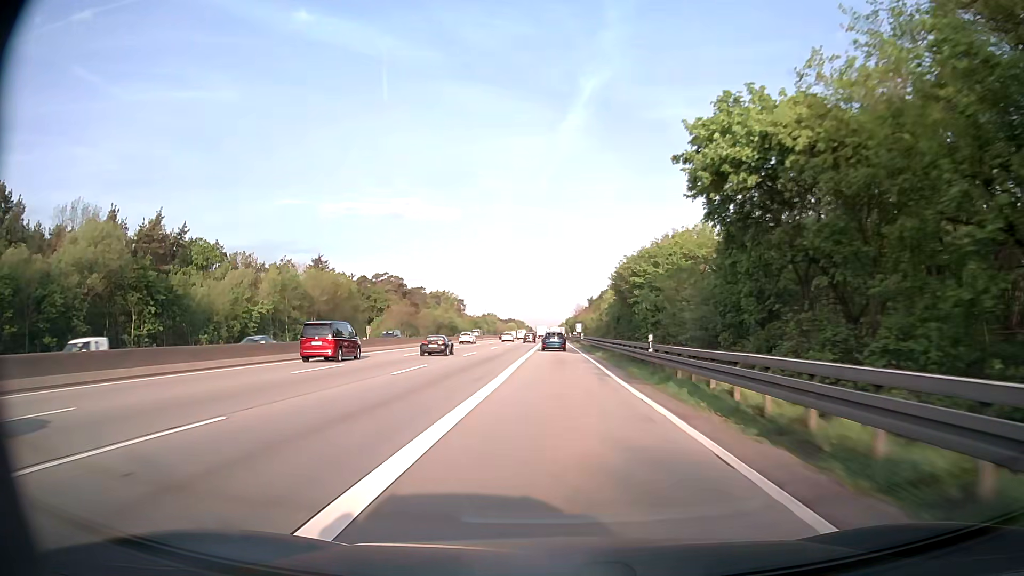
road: motorway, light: Day
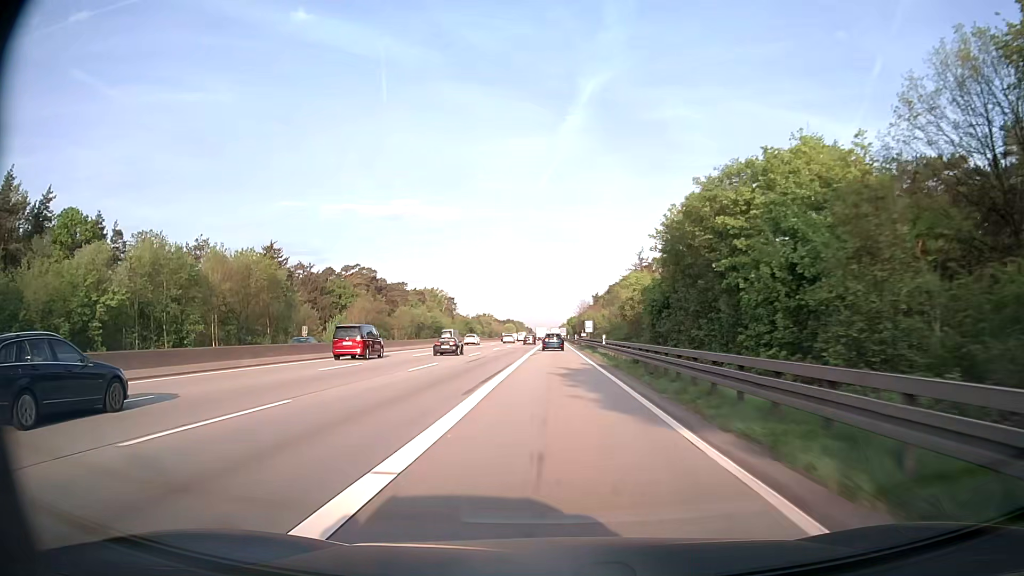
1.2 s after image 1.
(0.0, +32.9) m; 0°
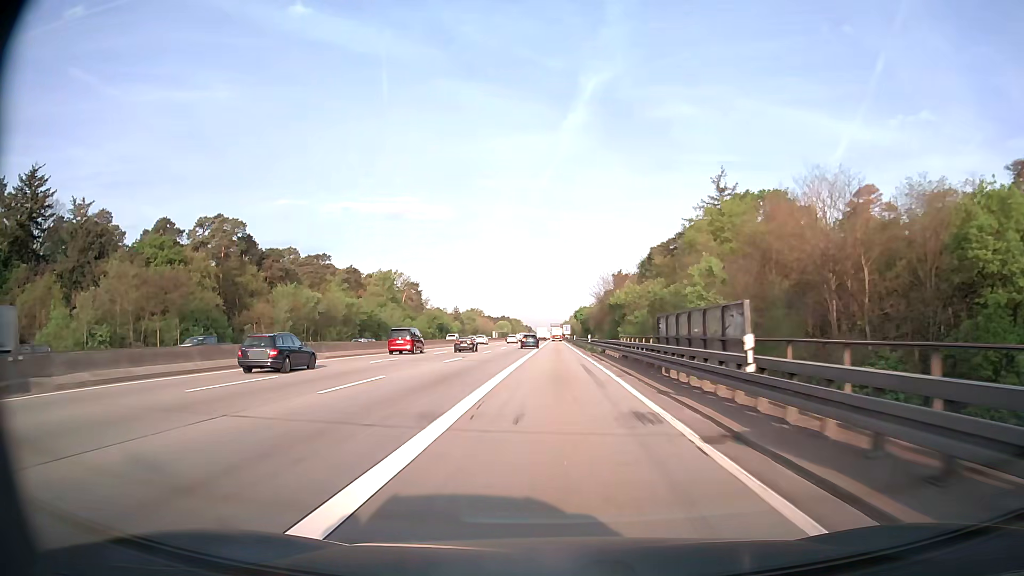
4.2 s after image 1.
(-0.5, +82.3) m; 0°
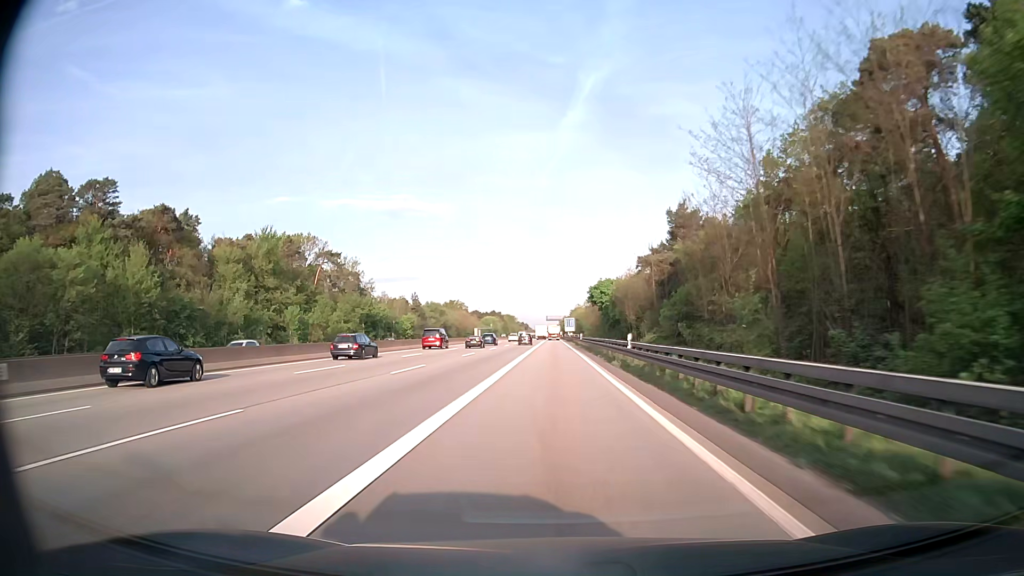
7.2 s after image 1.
(-0.1, +81.7) m; 0°
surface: asphalt
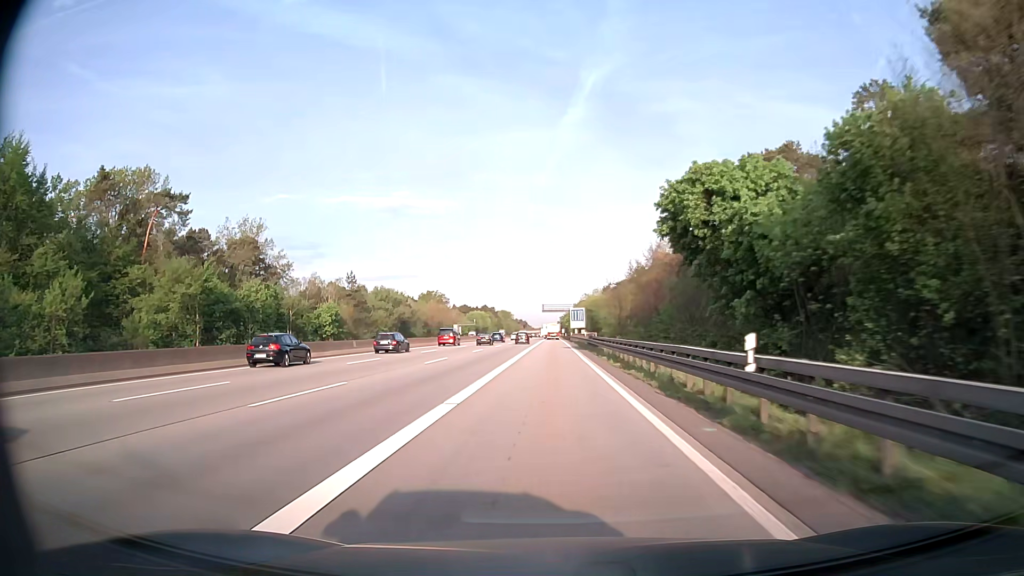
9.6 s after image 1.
(0.0, +65.1) m; 0°
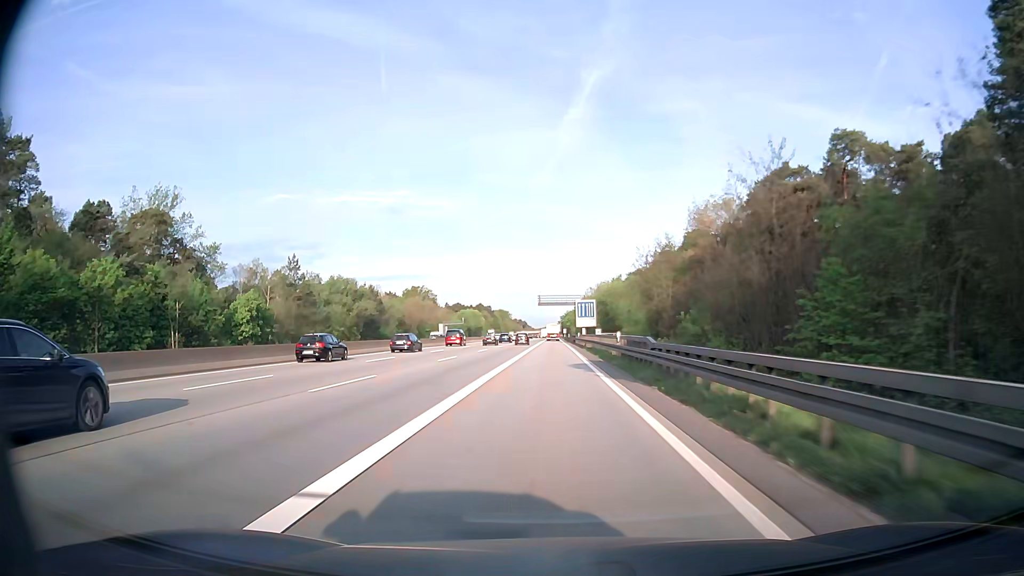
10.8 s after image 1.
(0.0, +32.5) m; 0°
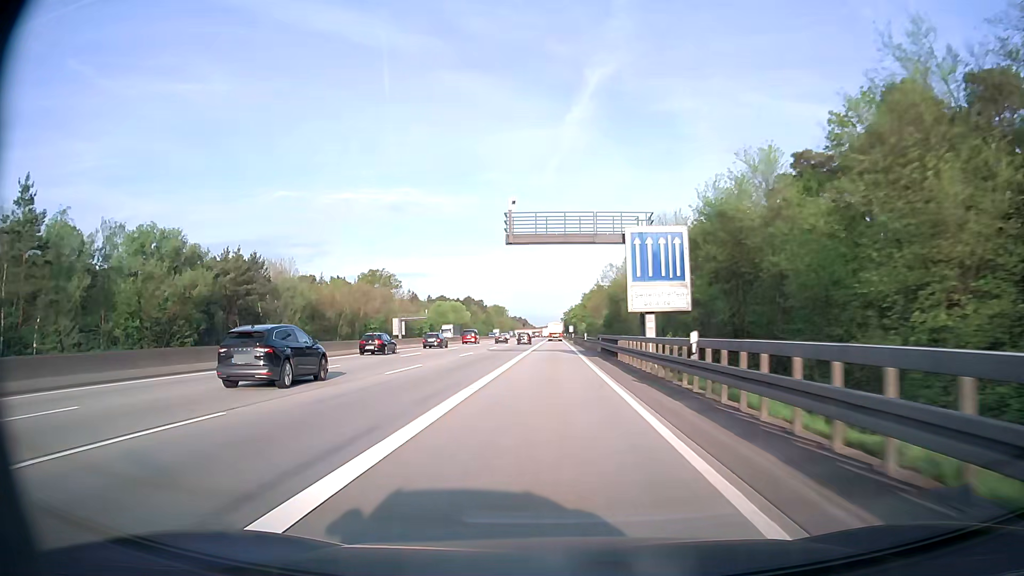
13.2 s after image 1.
(-0.1, +64.6) m; 0°
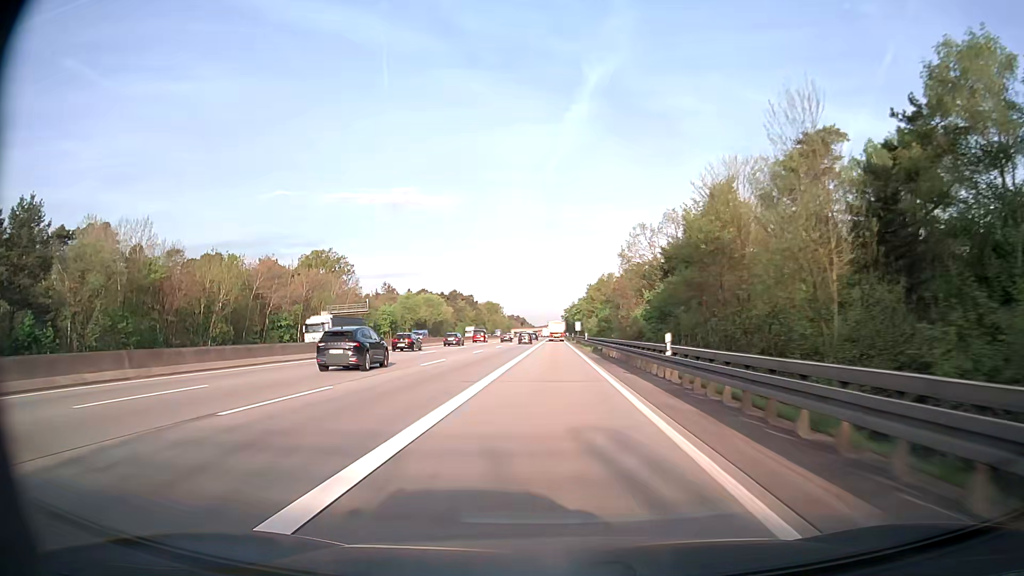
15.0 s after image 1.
(0.0, +48.2) m; 0°
(0, +10) (0, +20) (0, +30) (0, +40) (0, +50) (0, +60) (0, +70) (0, +80) (0, +90) (0, +100) m
